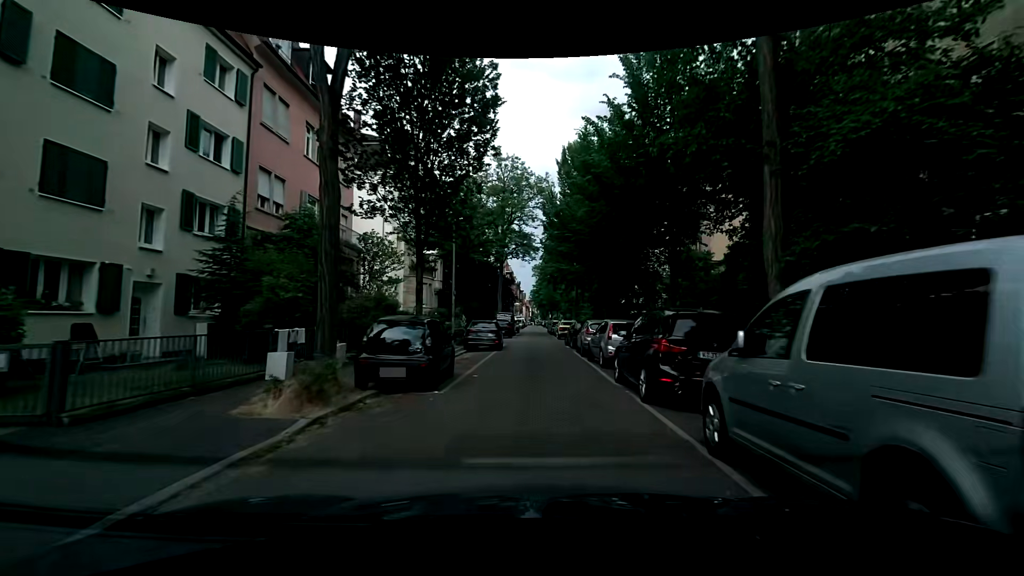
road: residential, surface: asphalt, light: Day
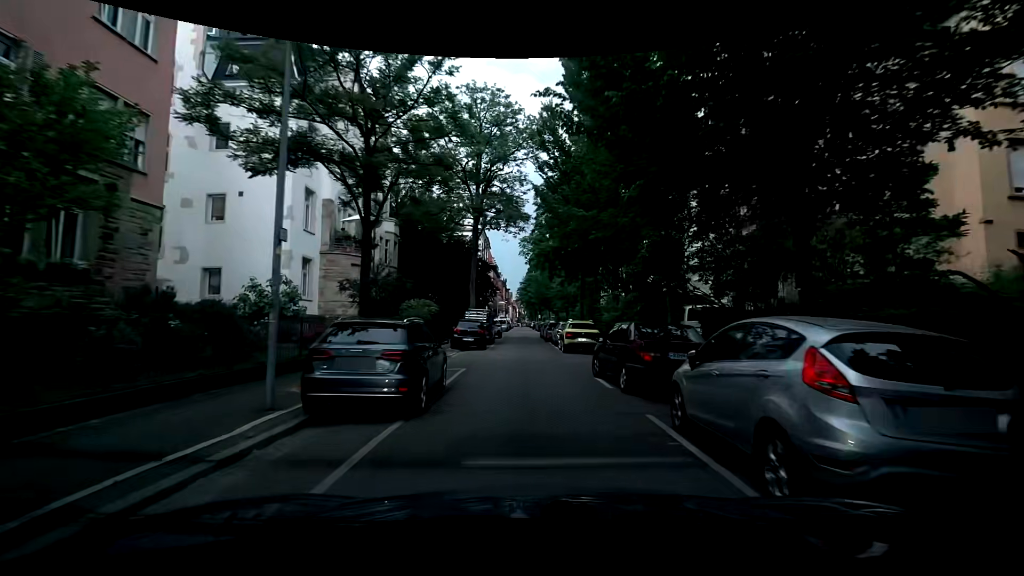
(-0.2, +15.9) m; +2°
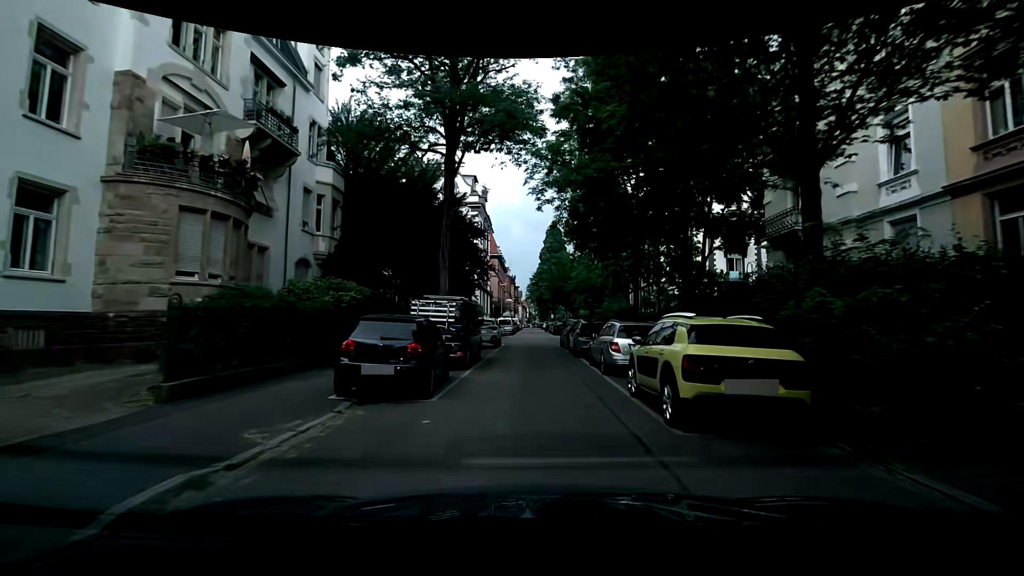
(-0.6, +15.7) m; -1°
